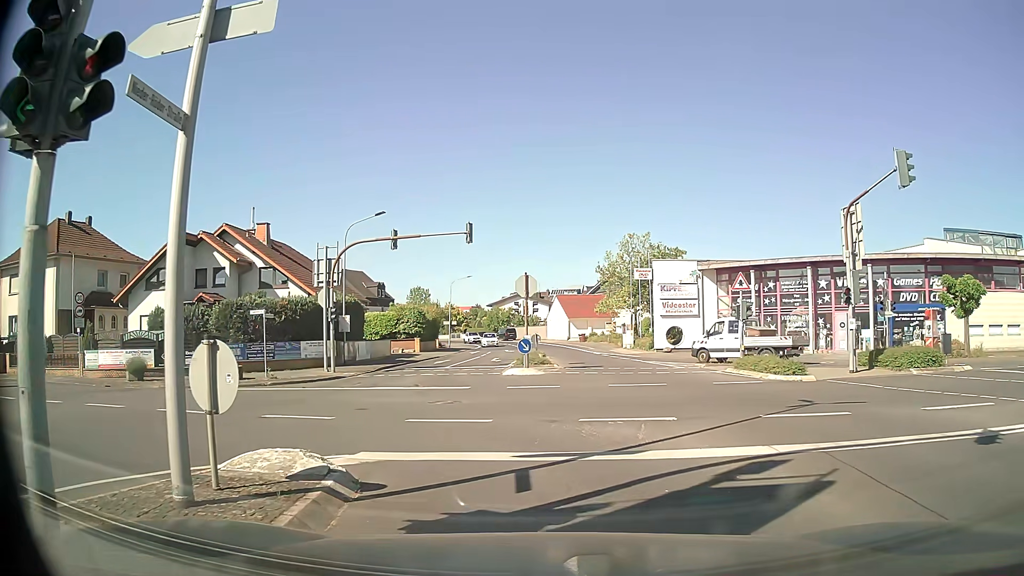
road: secondary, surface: asphalt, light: Day
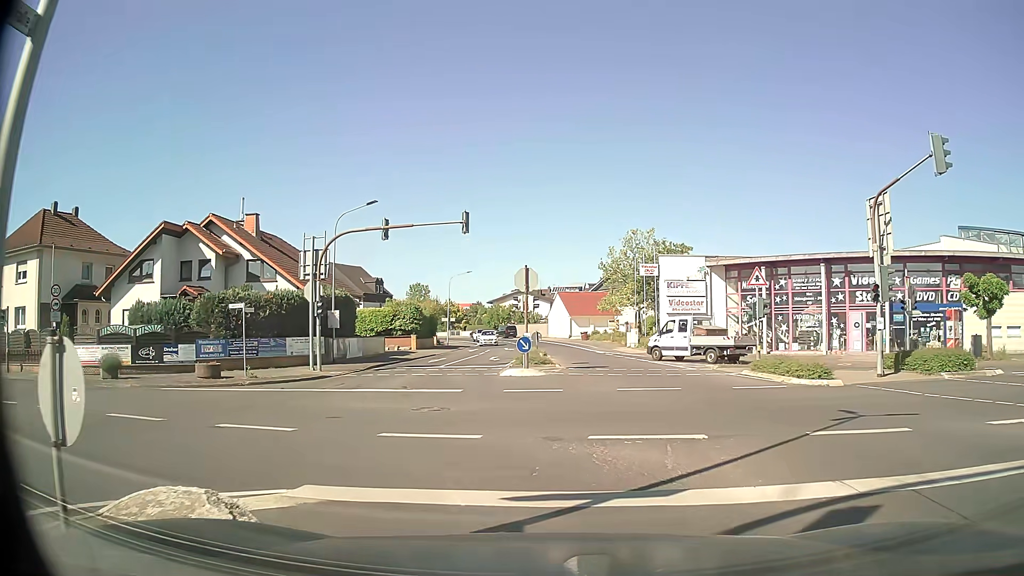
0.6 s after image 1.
(0.0, +2.2) m; -1°
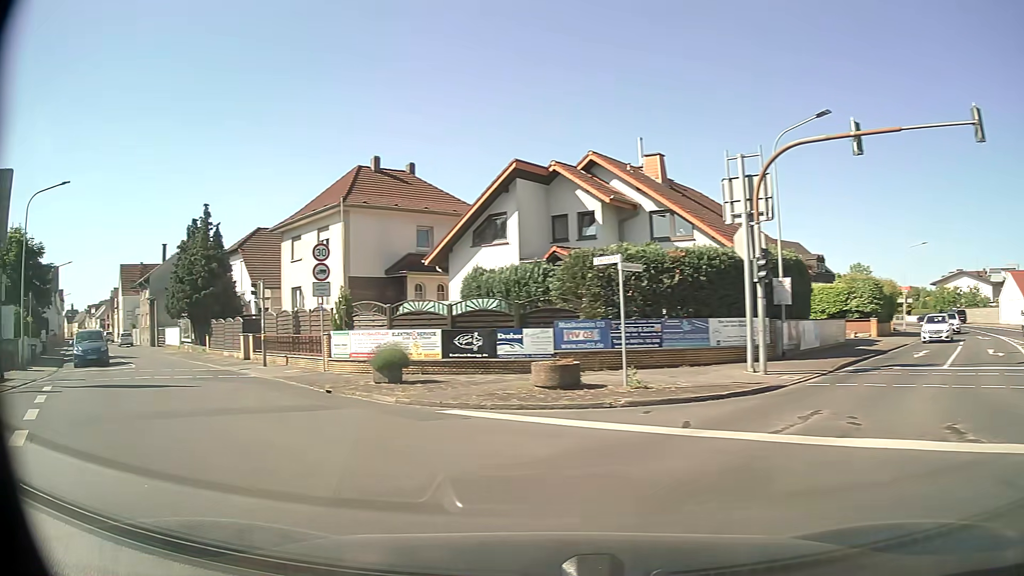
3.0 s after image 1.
(-2.7, +11.5) m; -36°
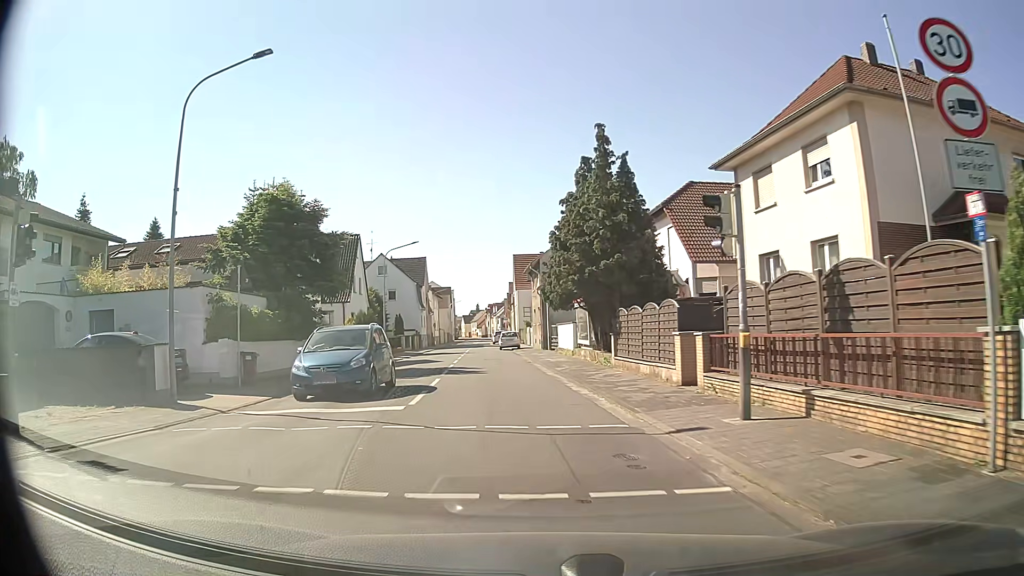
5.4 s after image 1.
(-6.0, +14.8) m; -37°
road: tertiary
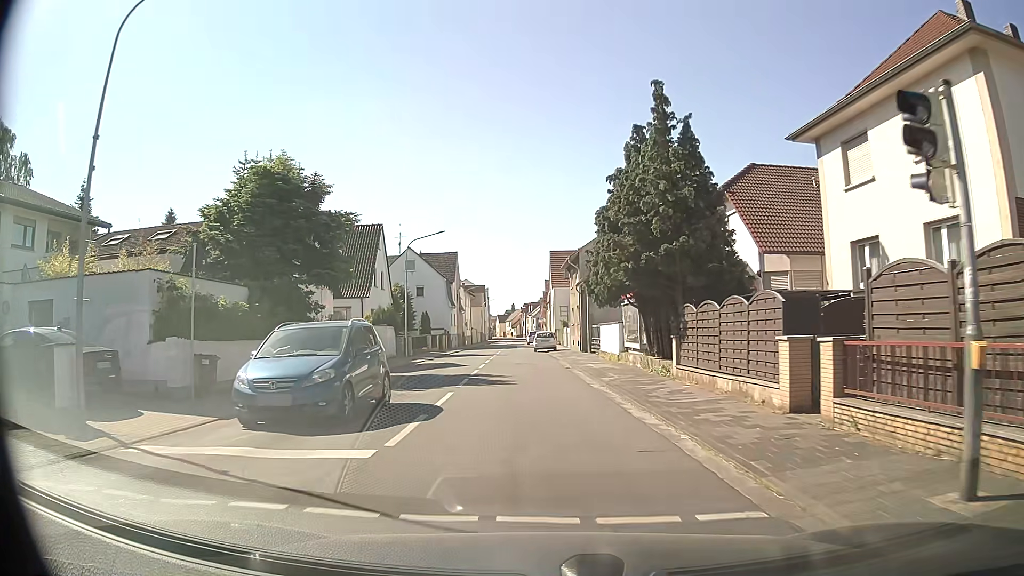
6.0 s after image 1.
(-0.1, +4.6) m; -3°
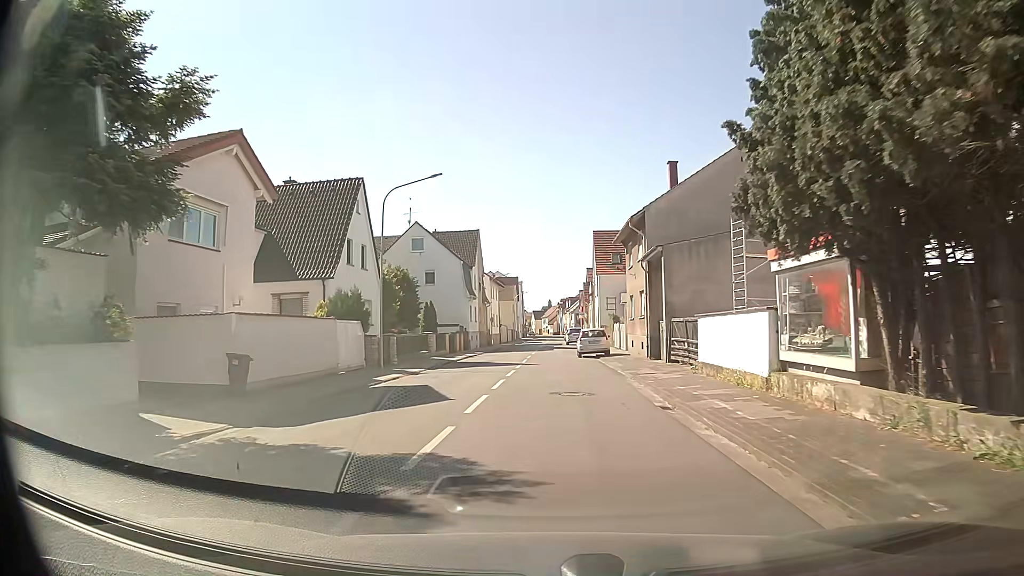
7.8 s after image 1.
(-0.6, +14.9) m; -4°
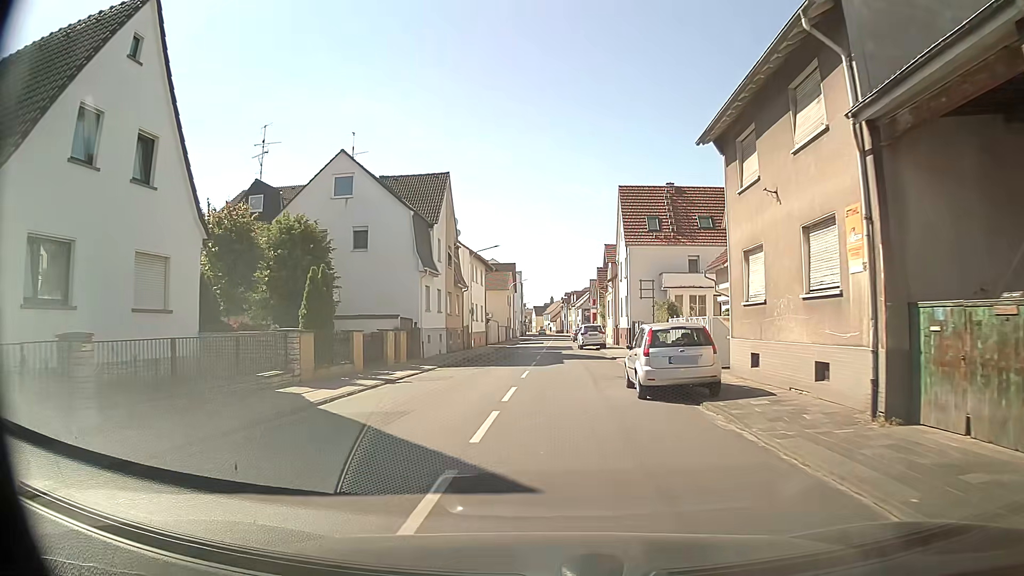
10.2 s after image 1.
(-0.1, +21.5) m; 0°
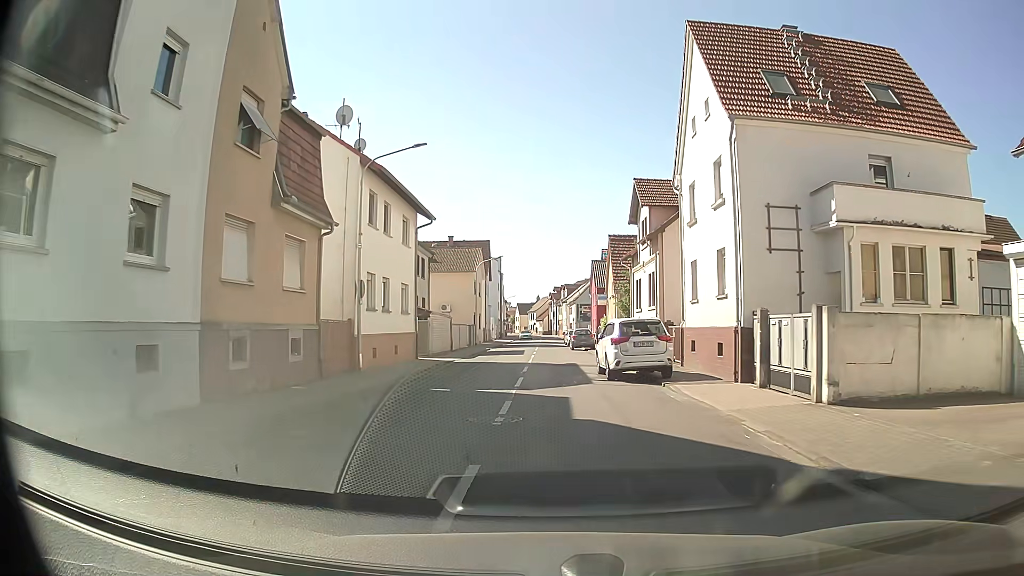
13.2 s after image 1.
(+0.2, +27.5) m; +1°
(0, +10) (0, +20) (0, +30) (0, +40) (0, +50) (0, +60) (0, +70) (0, +80) (0, +90) (0, +100) m
